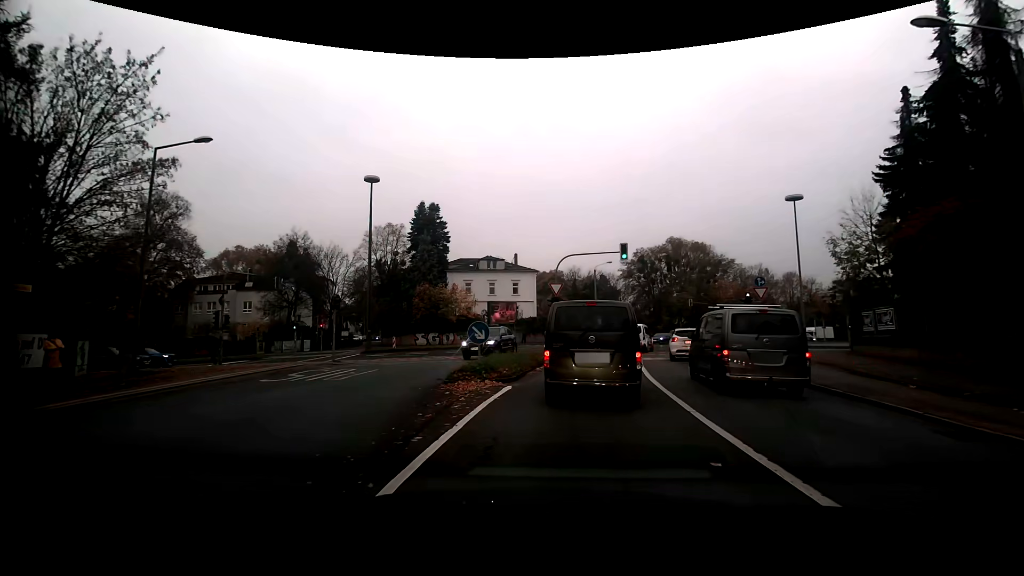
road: tertiary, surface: asphalt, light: Day
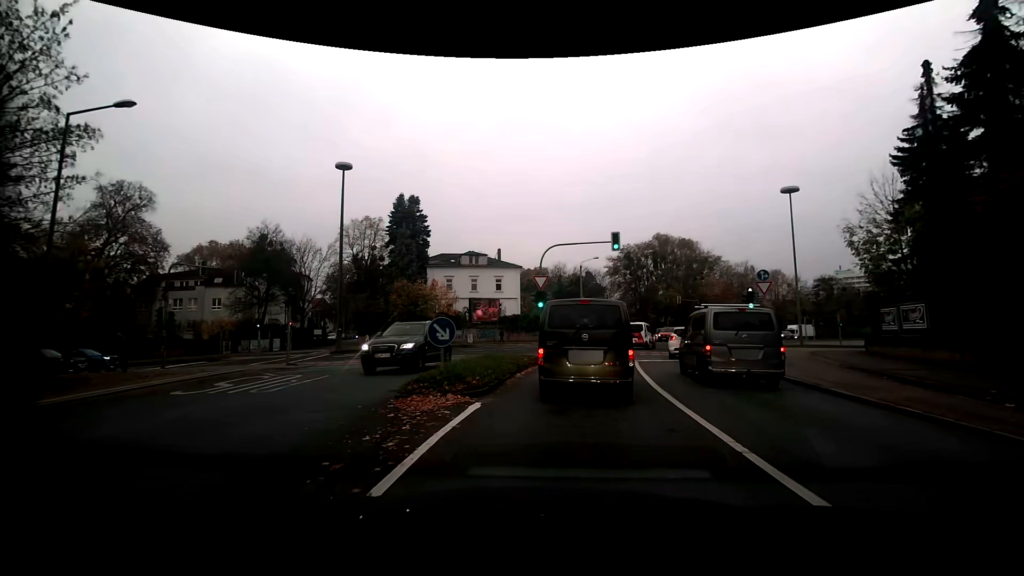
(0.0, +3.0) m; +1°
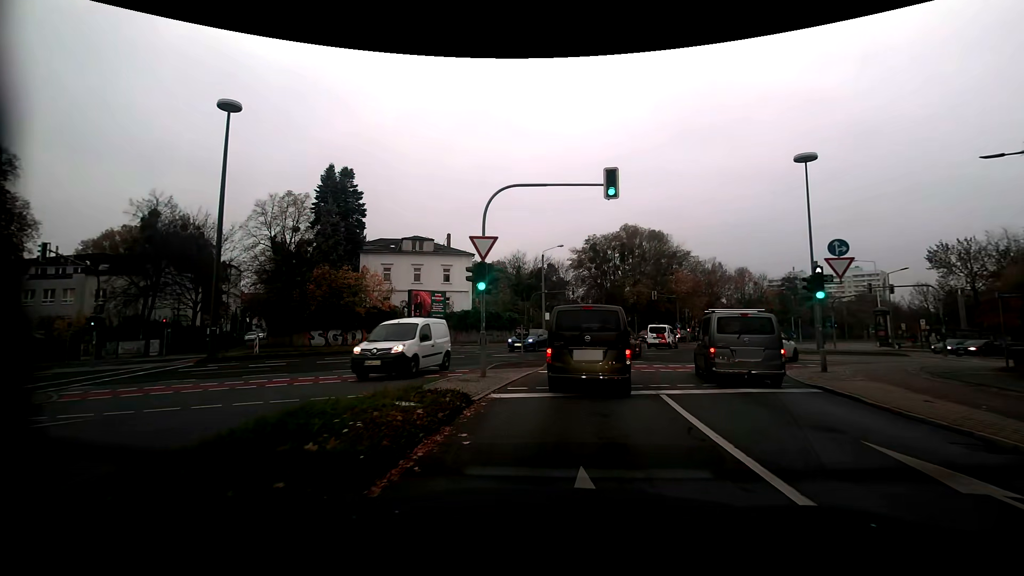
(+0.4, +10.8) m; +5°
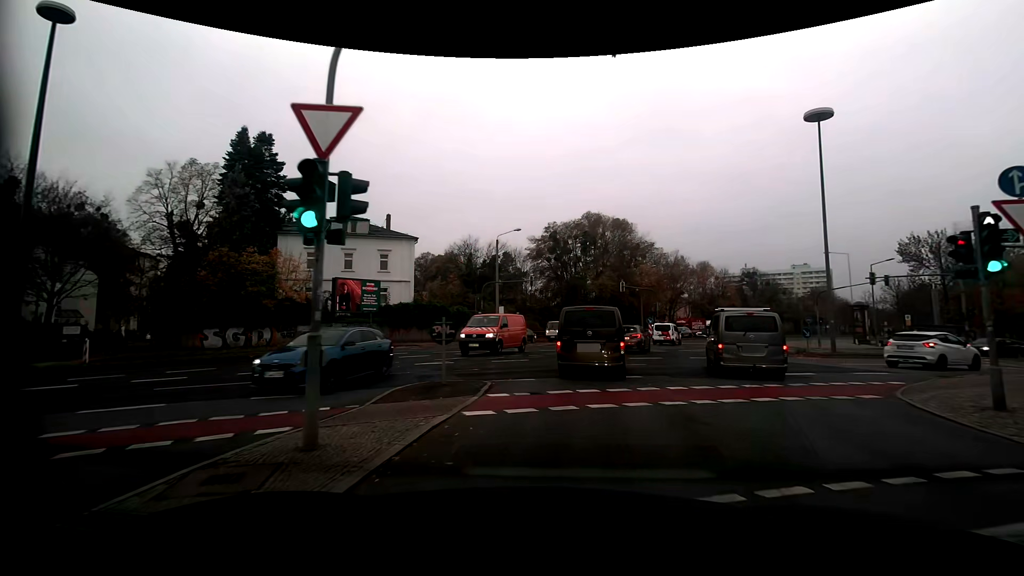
(+0.2, +8.4) m; +4°
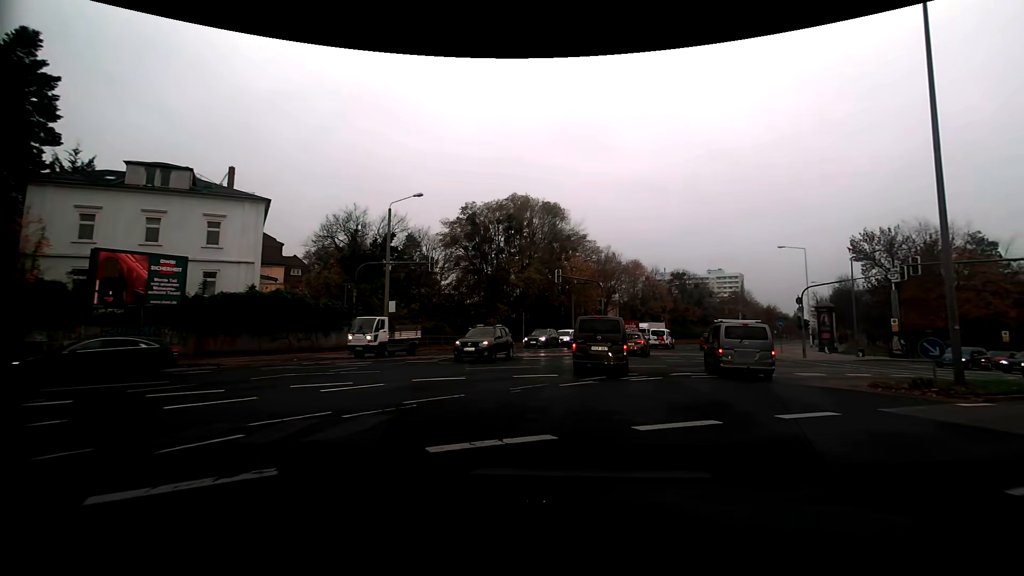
(+1.0, +15.1) m; +8°
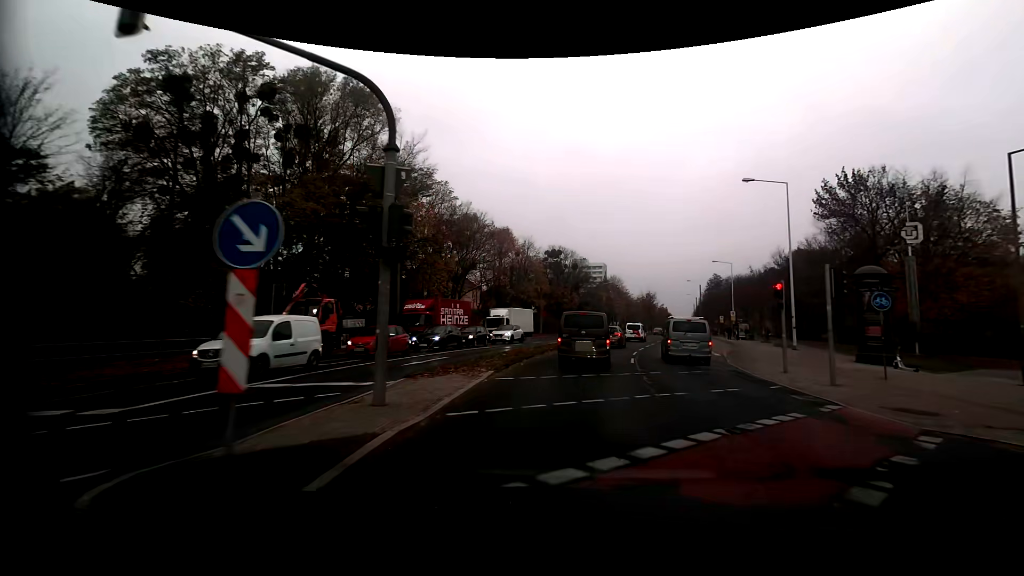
(+4.9, +32.1) m; +15°
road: secondary
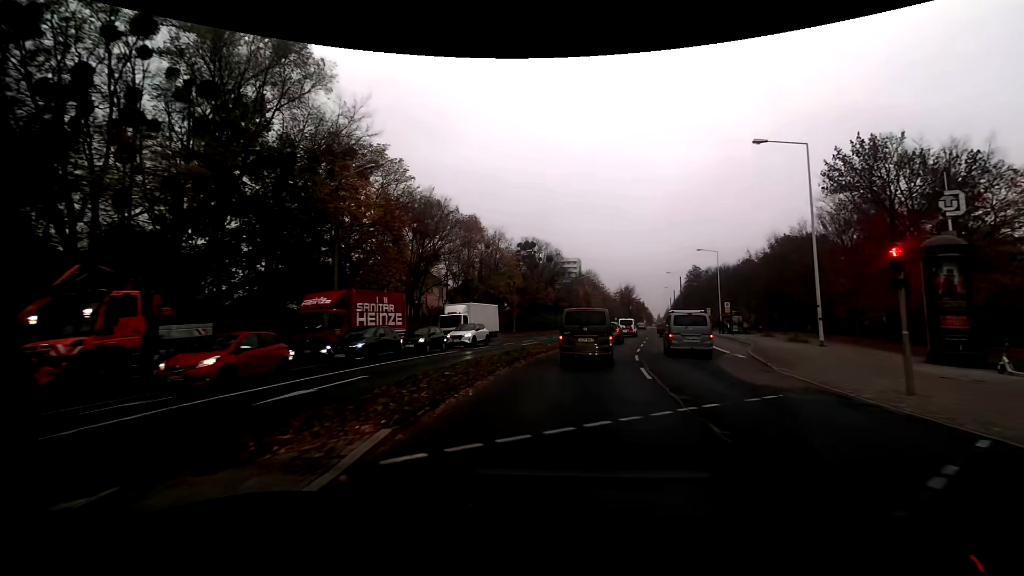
(+0.2, +7.3) m; +2°
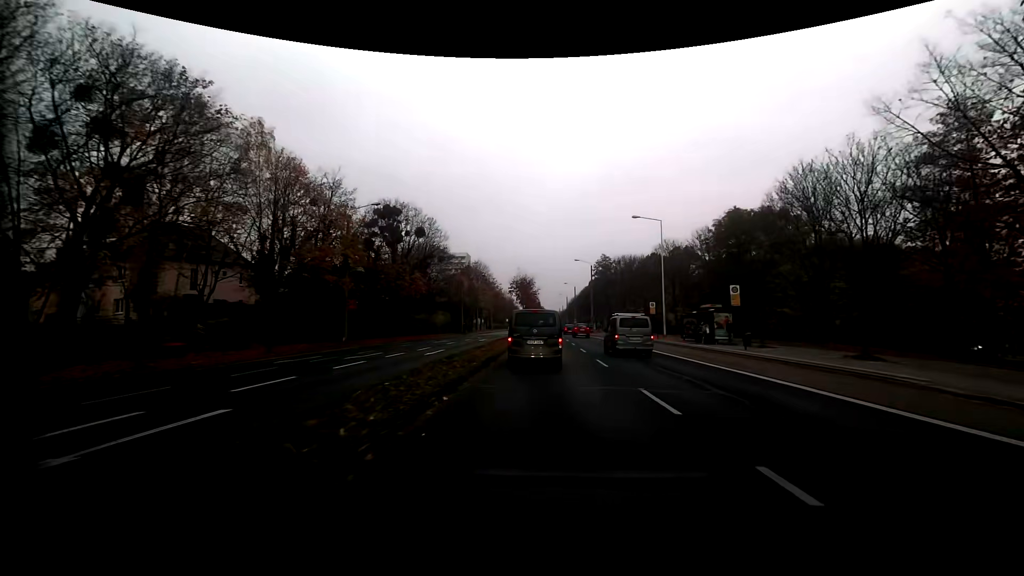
(+3.4, +28.7) m; +13°
